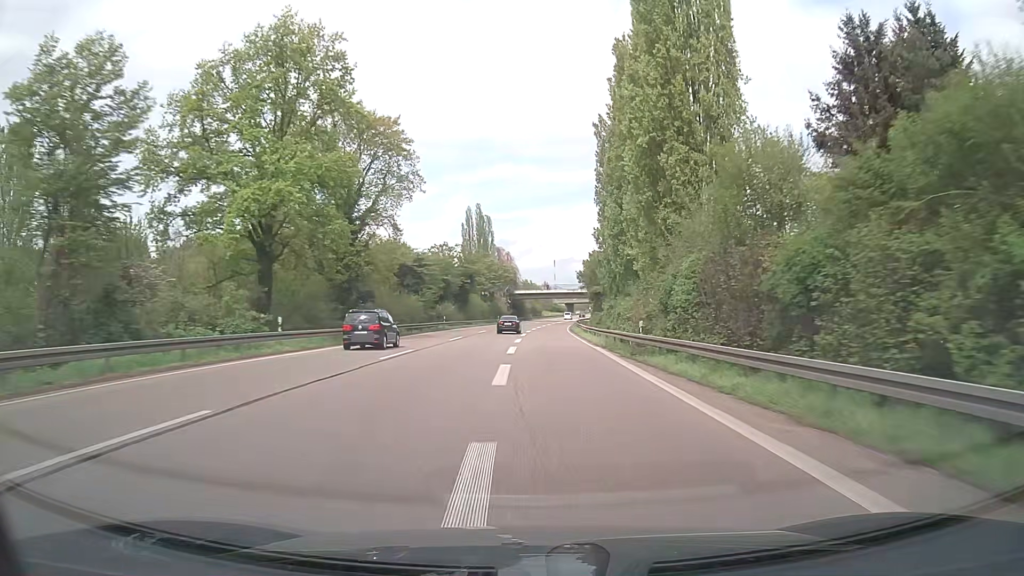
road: trunk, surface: asphalt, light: Day
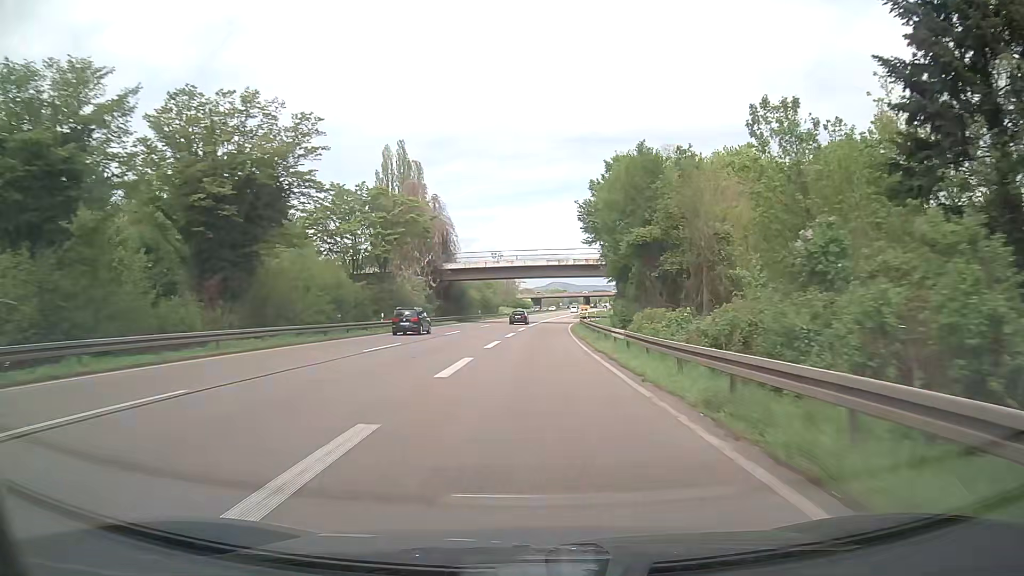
(+2.0, +70.9) m; +4°
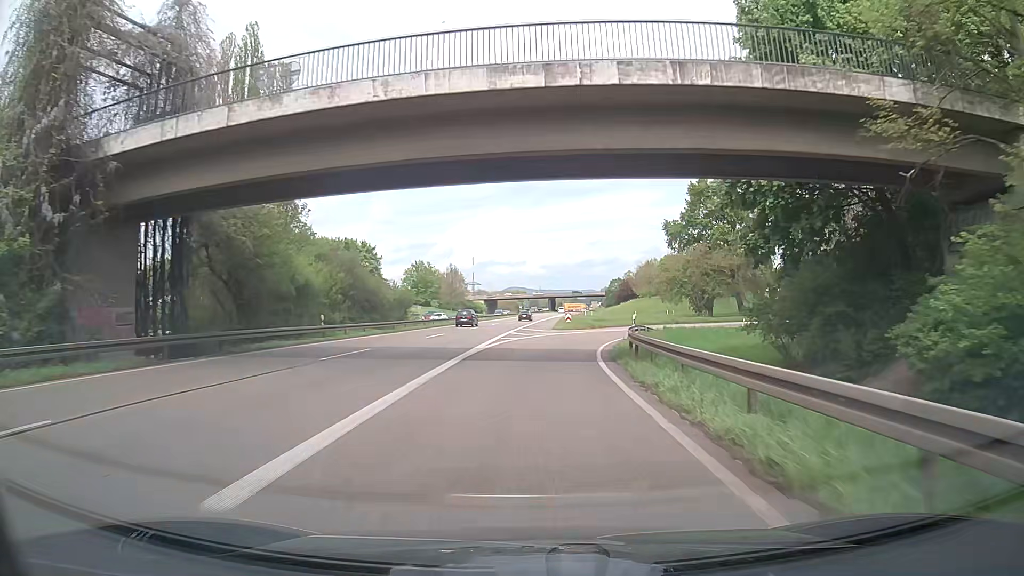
(+1.3, +57.5) m; +3°
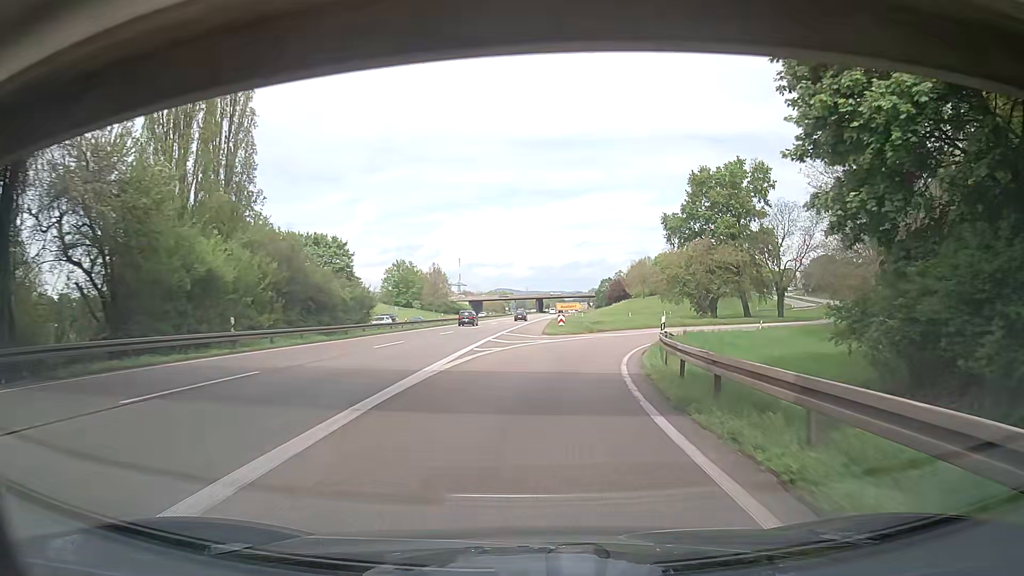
(+0.2, +9.8) m; +2°
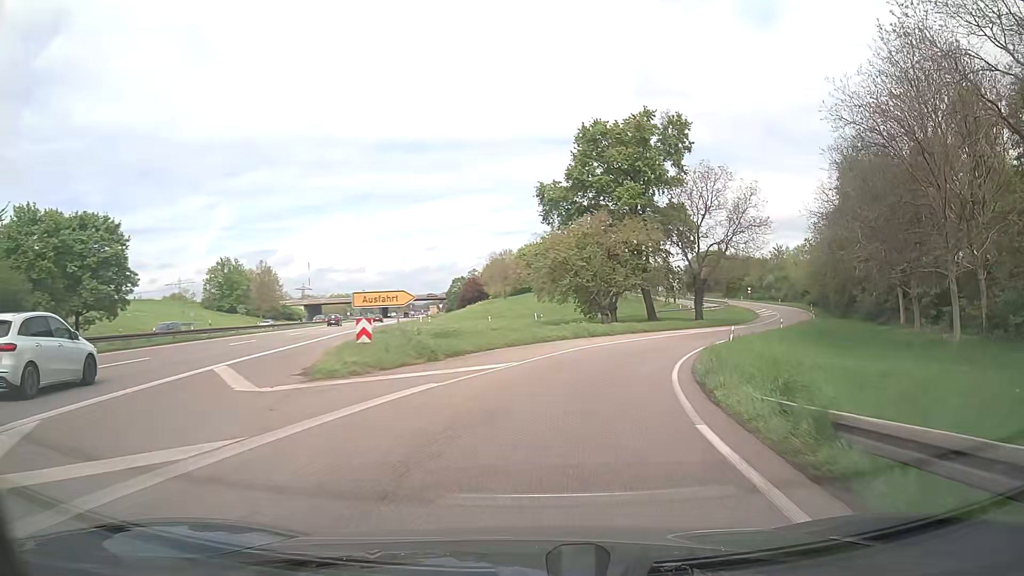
(+2.2, +28.4) m; +12°
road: trunk_link
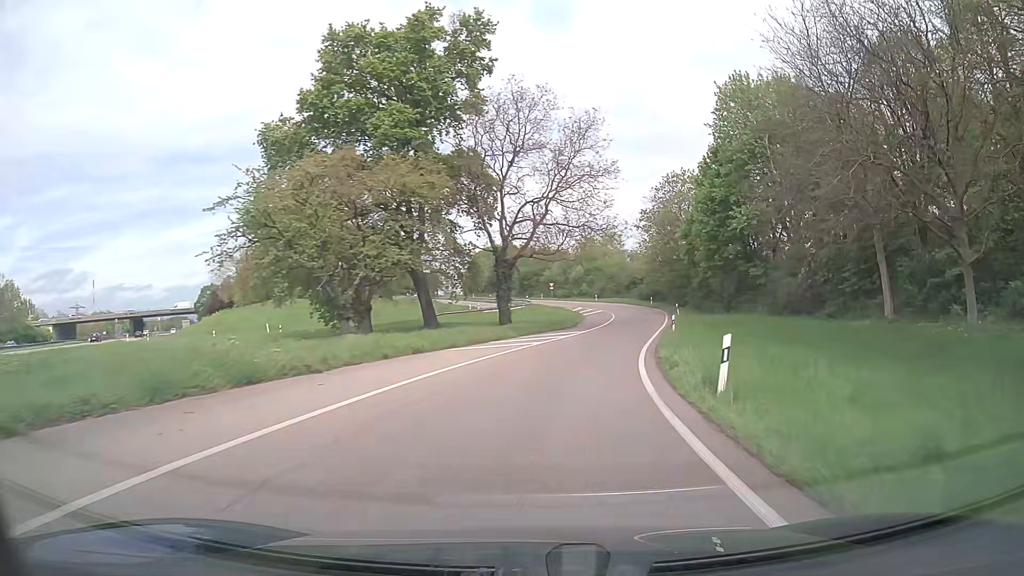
(+4.8, +28.6) m; +19°
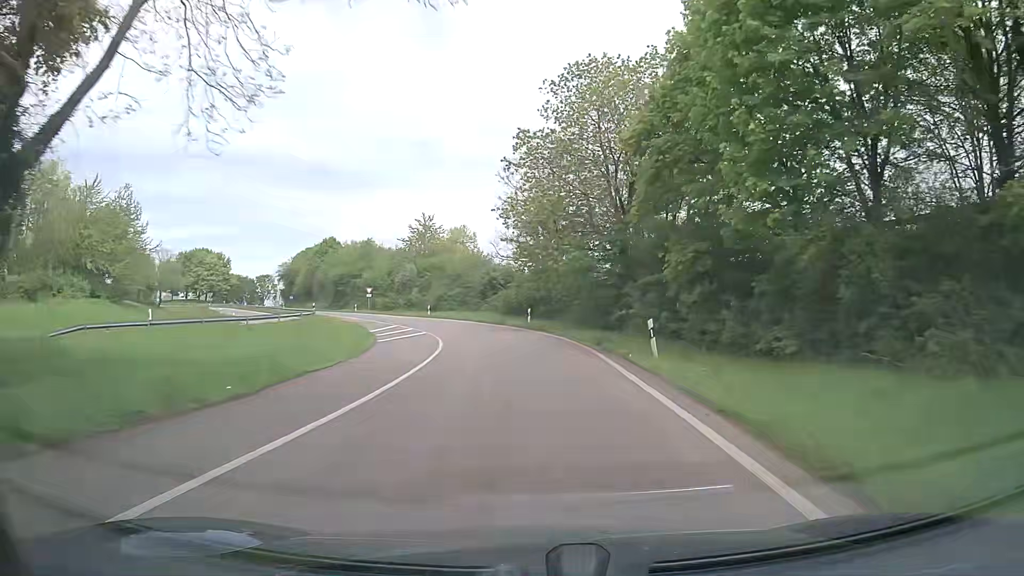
(+6.0, +41.2) m; +13°
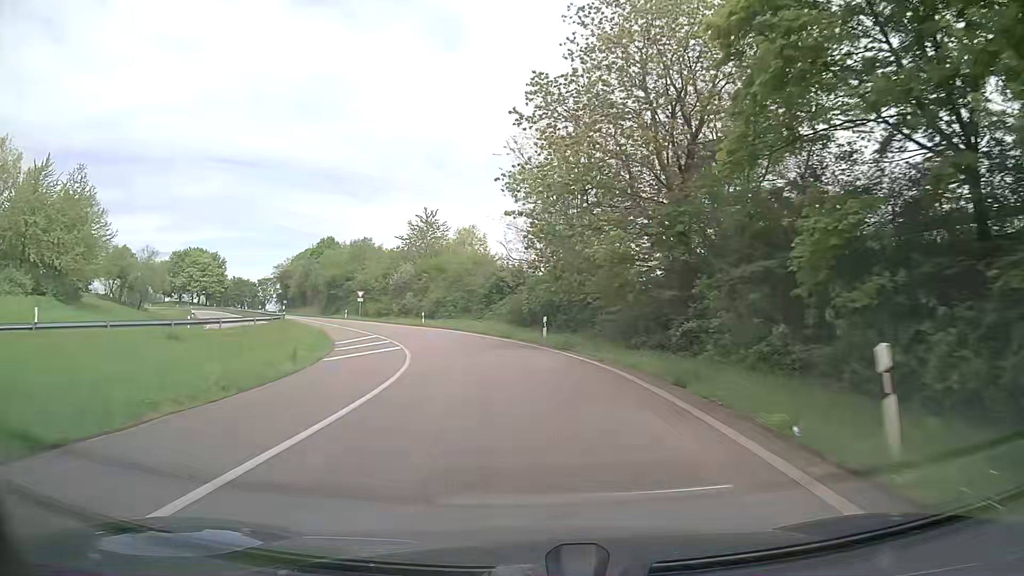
(0.0, +10.8) m; -1°
(0, +10) (-1, +20) (-3, +30) (-6, +39) (-10, +49) (-14, +57) (-19, +66) (-25, +75) (-30, +83) (-35, +92) m
